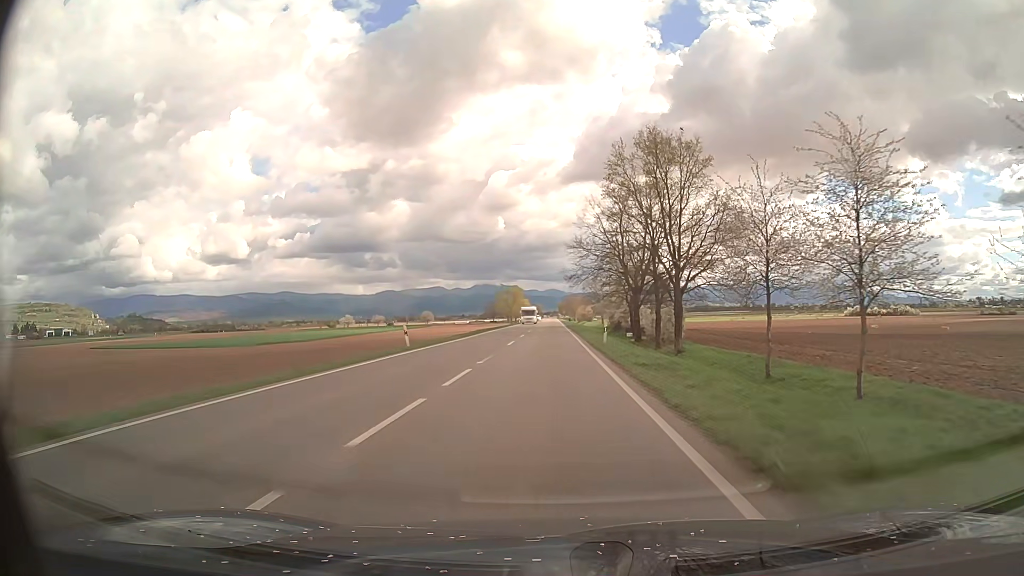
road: primary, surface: asphalt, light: Day
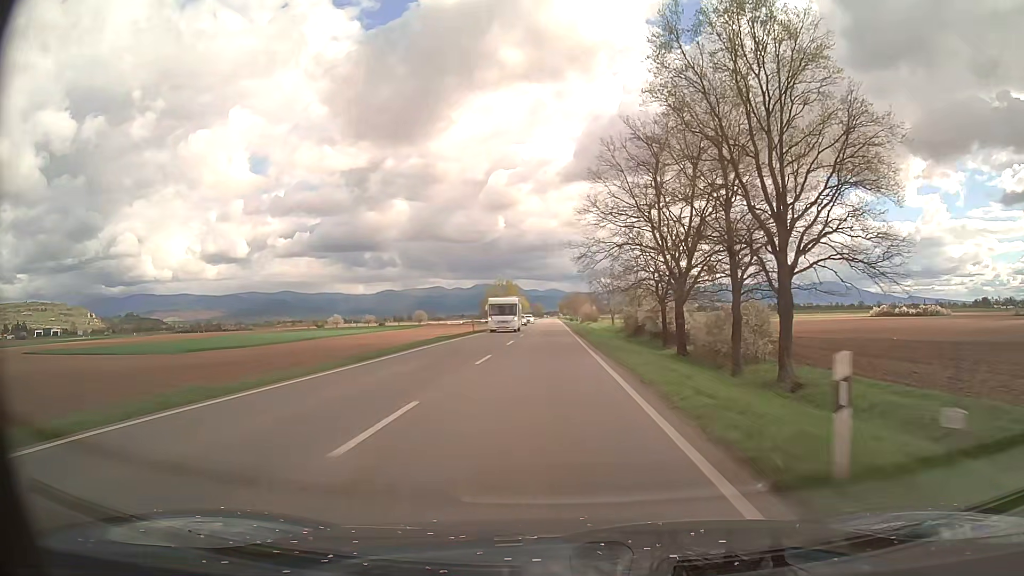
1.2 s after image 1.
(0.0, +24.6) m; 0°
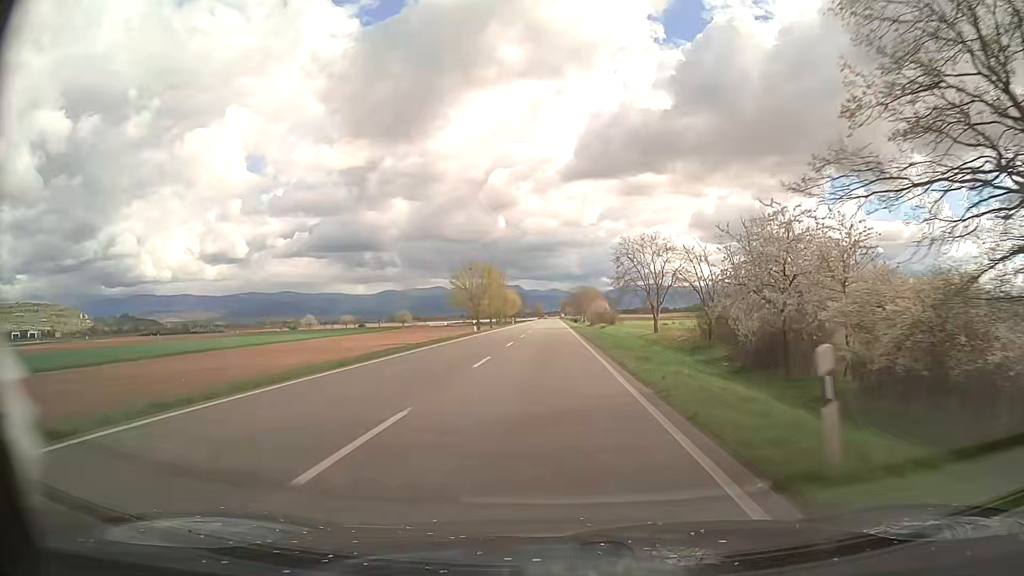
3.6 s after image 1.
(0.0, +49.2) m; 0°
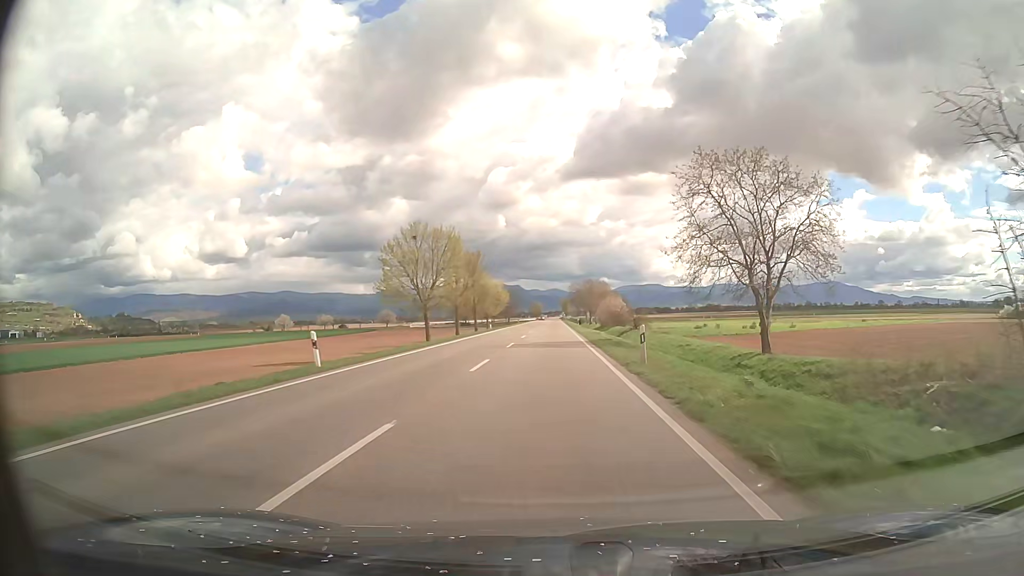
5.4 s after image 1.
(0.0, +37.0) m; 0°
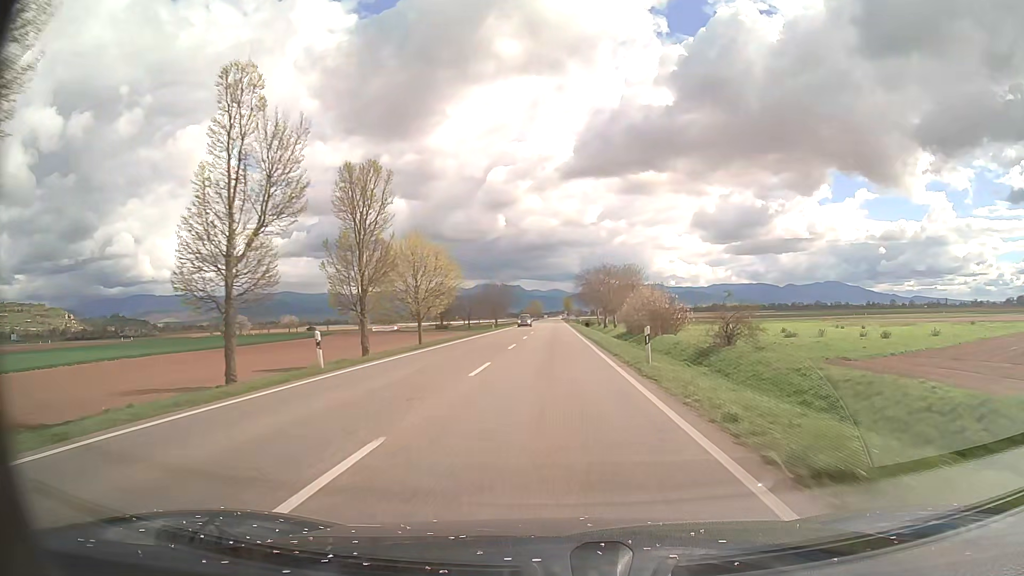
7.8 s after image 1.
(0.0, +49.3) m; 0°
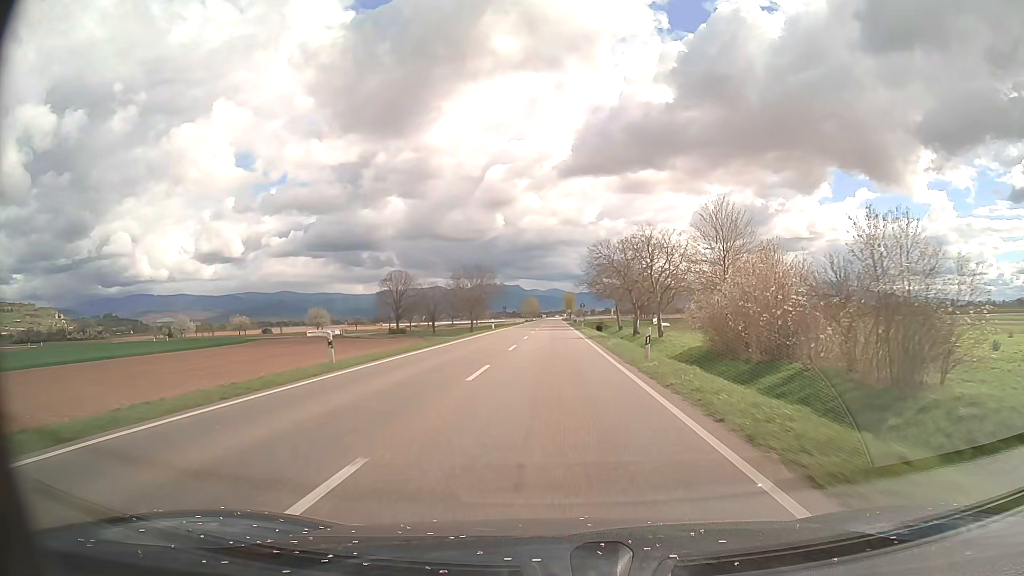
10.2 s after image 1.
(0.0, +49.4) m; 0°
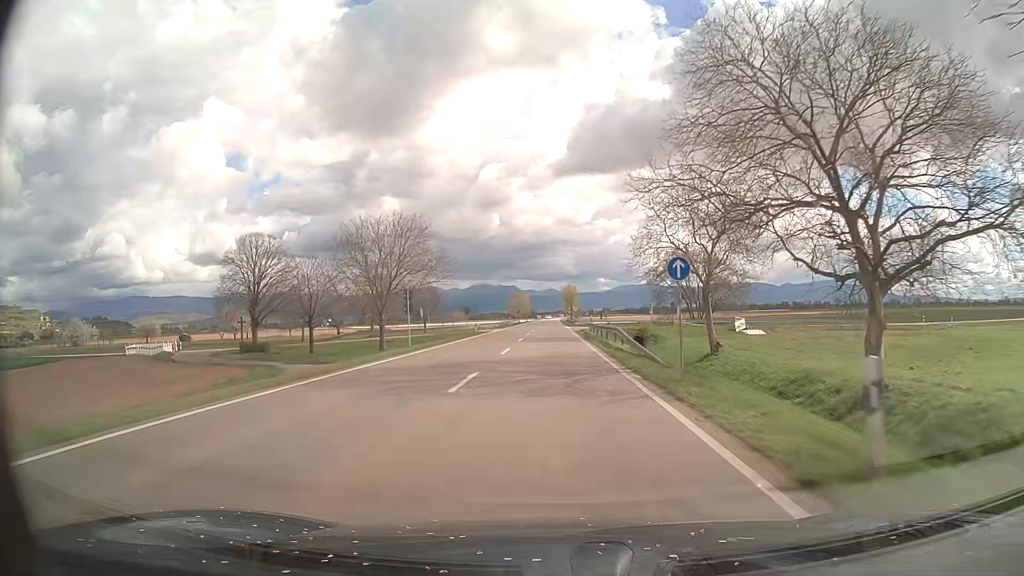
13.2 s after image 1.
(+0.1, +61.9) m; 0°
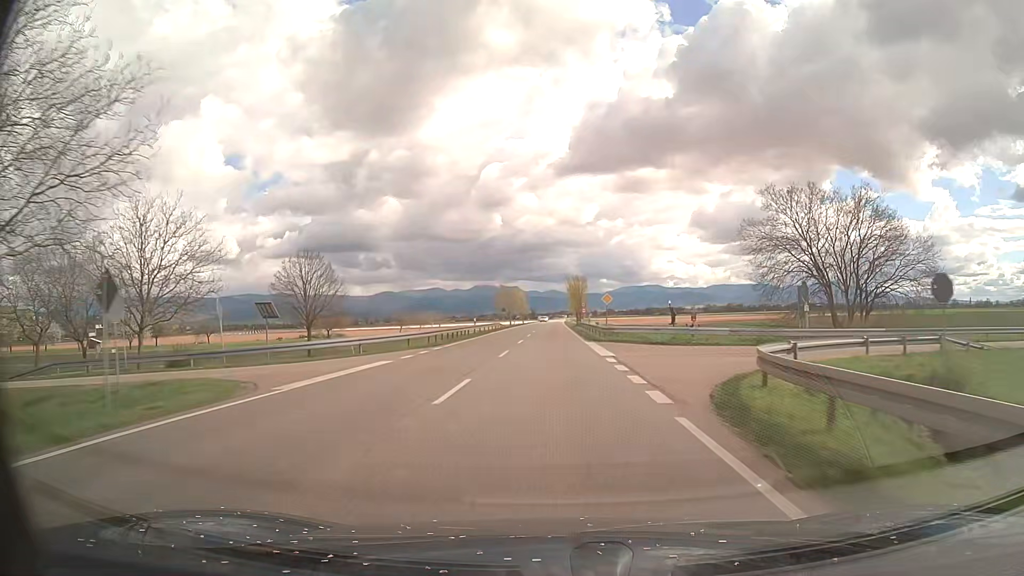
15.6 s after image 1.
(0.0, +49.5) m; 0°
(0, +10) (0, +20) (0, +30) (0, +40) (0, +50) (0, +60) (0, +70) (0, +80) (0, +90) (0, +100) m
